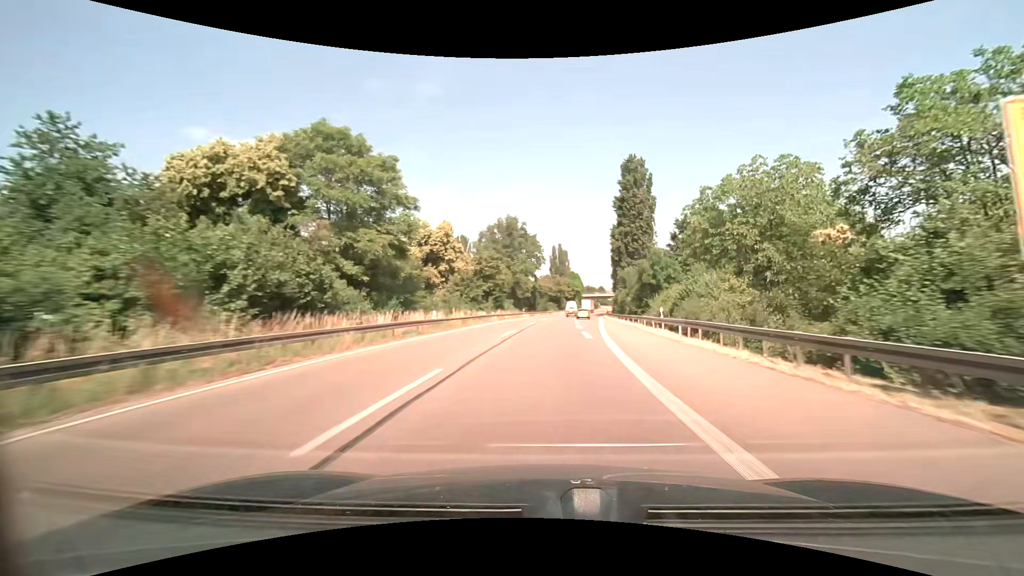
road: trunk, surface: asphalt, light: Day
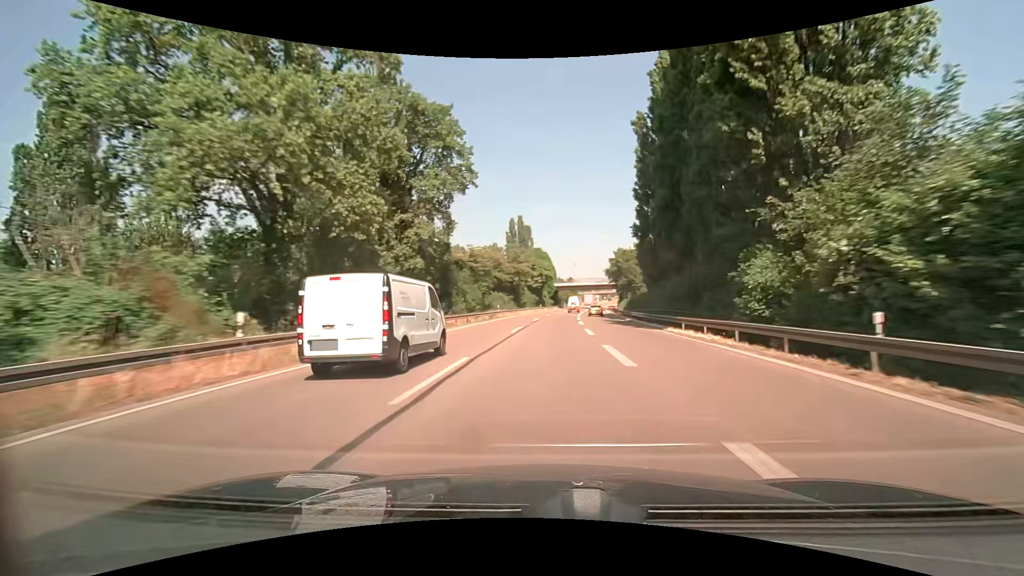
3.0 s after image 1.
(+3.2, +71.0) m; +5°
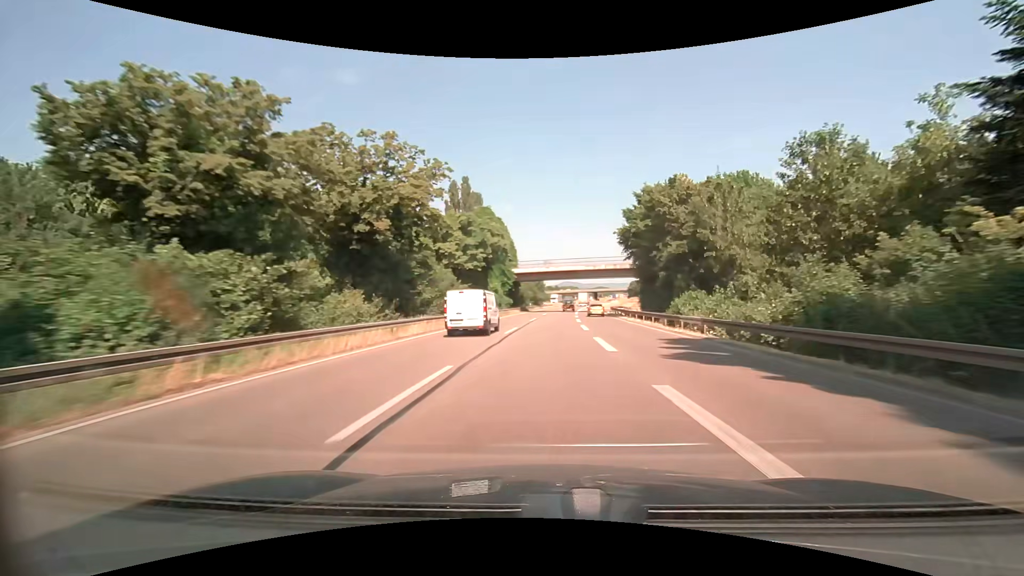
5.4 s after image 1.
(+1.7, +56.9) m; +4°
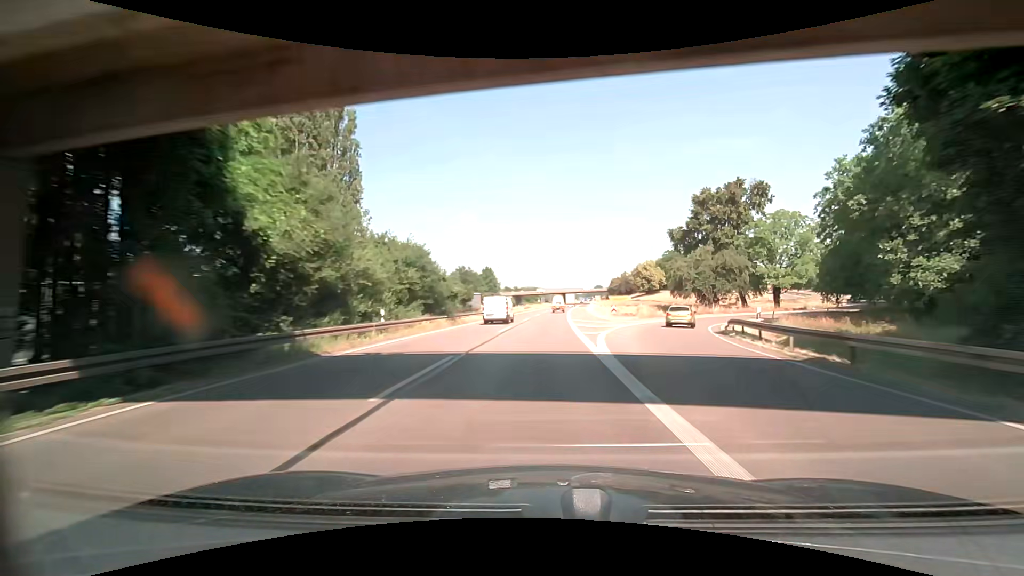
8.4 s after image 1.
(+3.0, +70.9) m; +4°
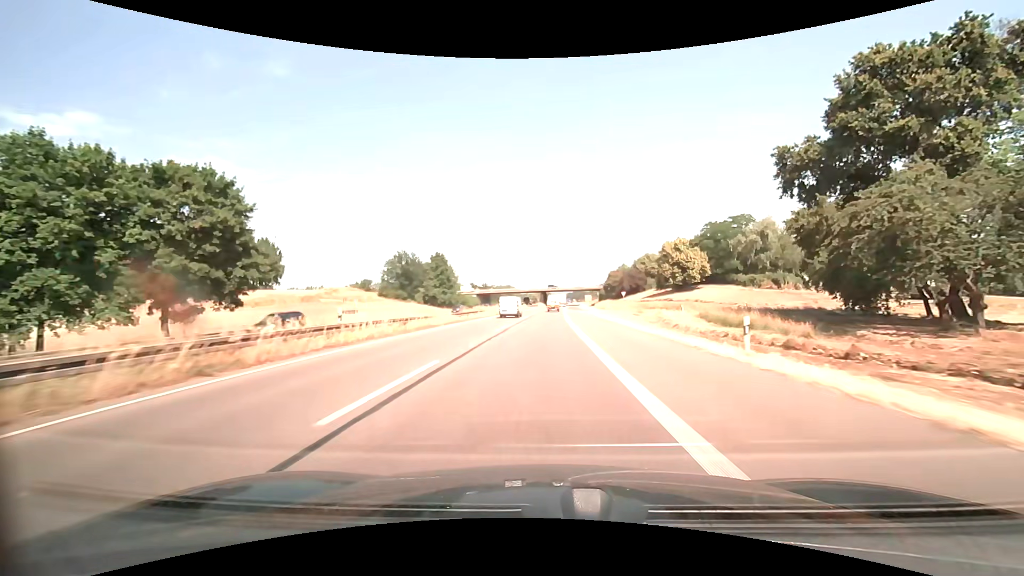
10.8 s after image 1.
(+1.2, +56.6) m; +3°
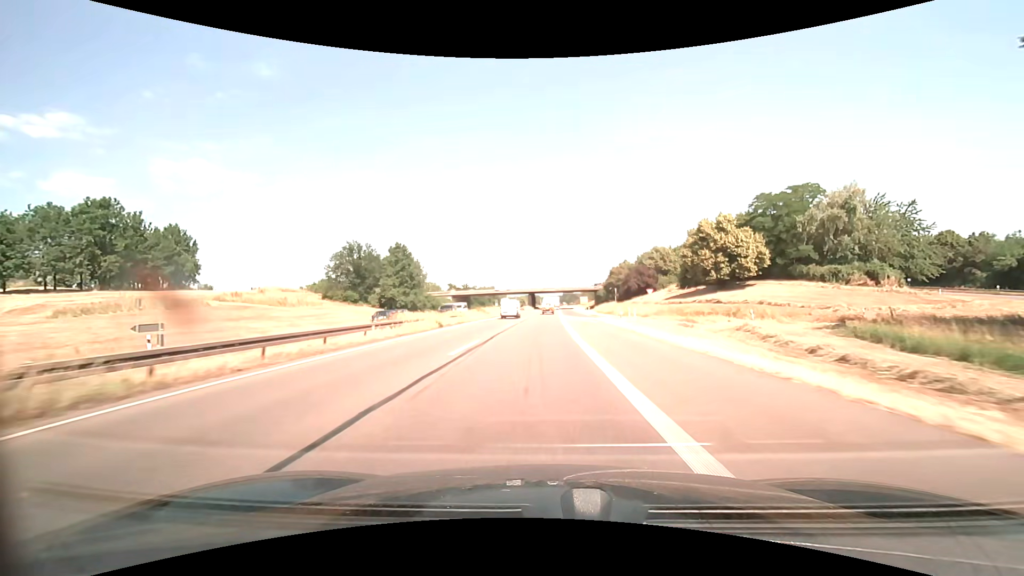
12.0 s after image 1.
(+0.3, +28.3) m; +1°
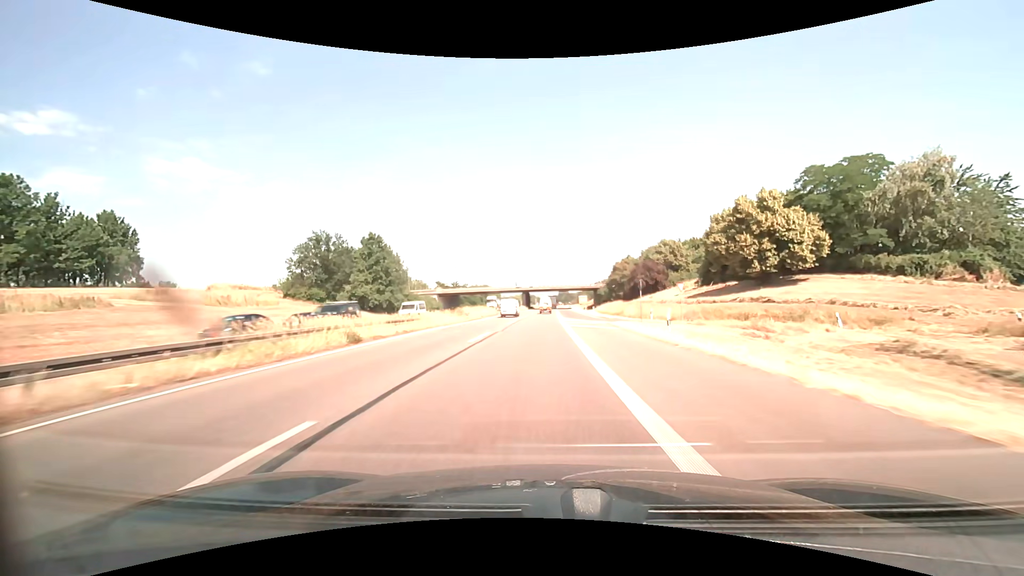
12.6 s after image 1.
(0.0, +14.2) m; +1°
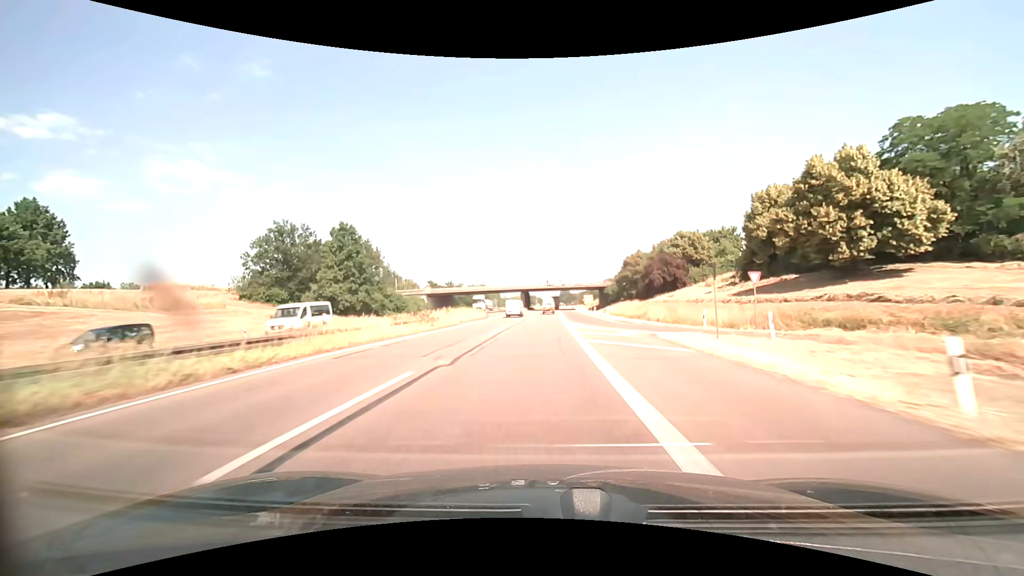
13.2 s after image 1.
(0.0, +14.2) m; 0°
(0, +10) (0, +20) (0, +30) (0, +40) (0, +50) (0, +60) (+1, +70) (+1, +80) (+1, +90) (+1, +100) m
